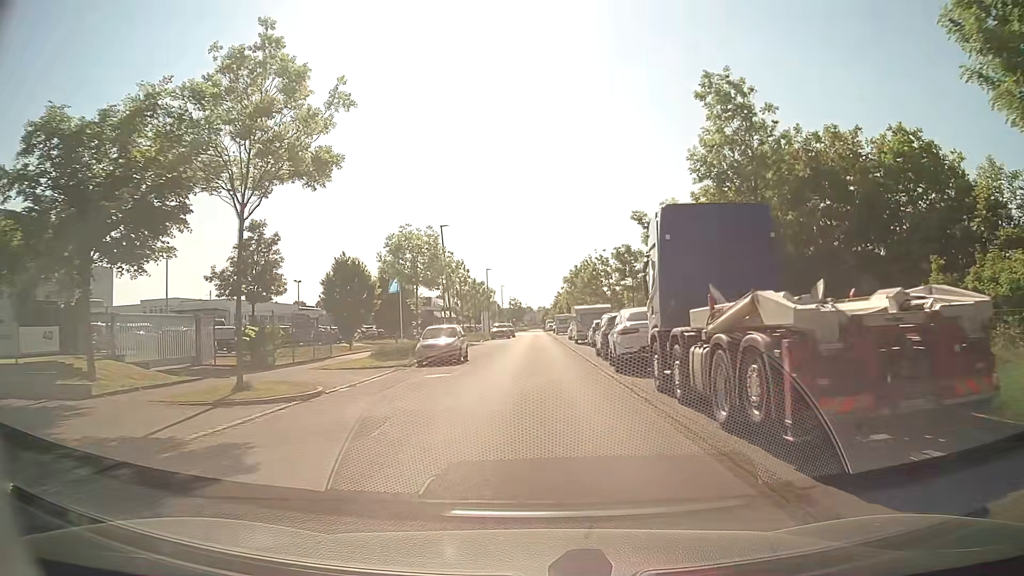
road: residential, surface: asphalt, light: Day
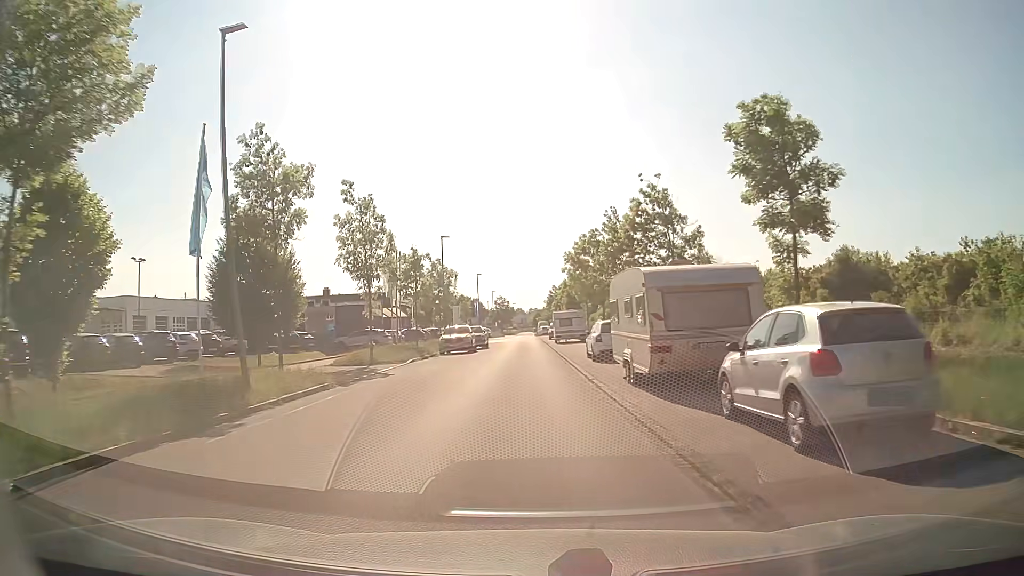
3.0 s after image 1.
(+0.4, +30.2) m; +1°
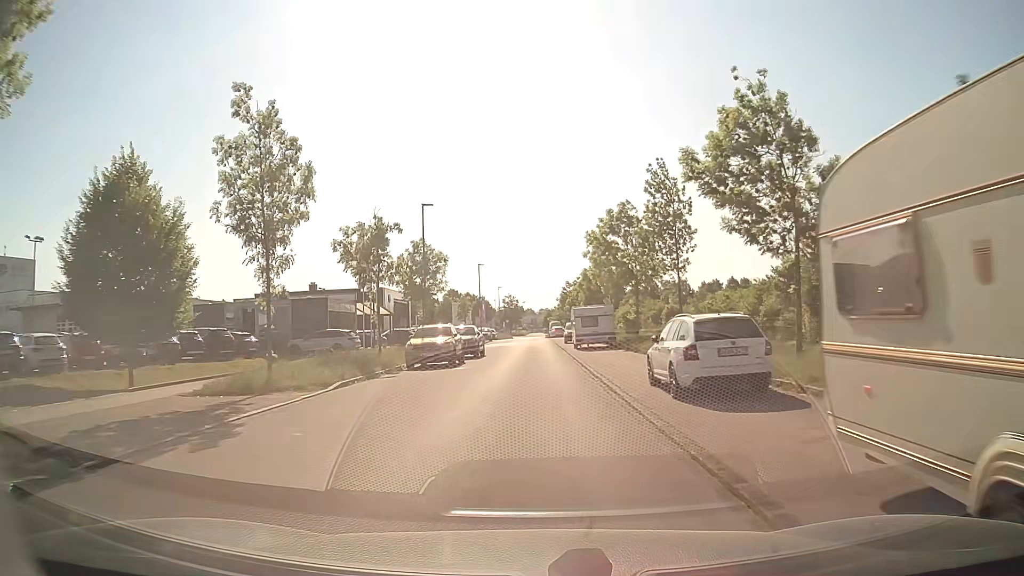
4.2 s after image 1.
(-0.2, +12.5) m; -1°
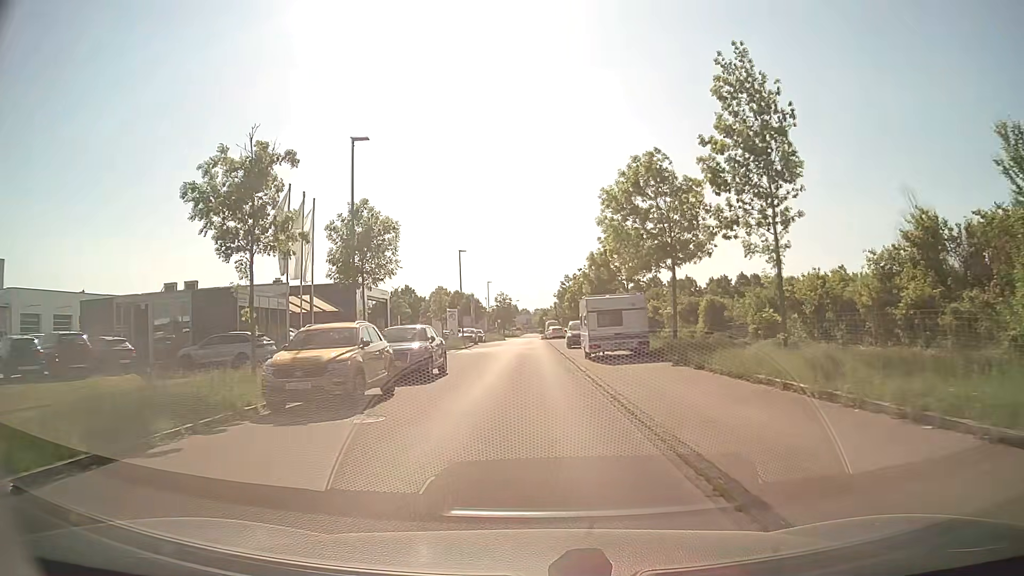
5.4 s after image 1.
(0.0, +12.7) m; 0°
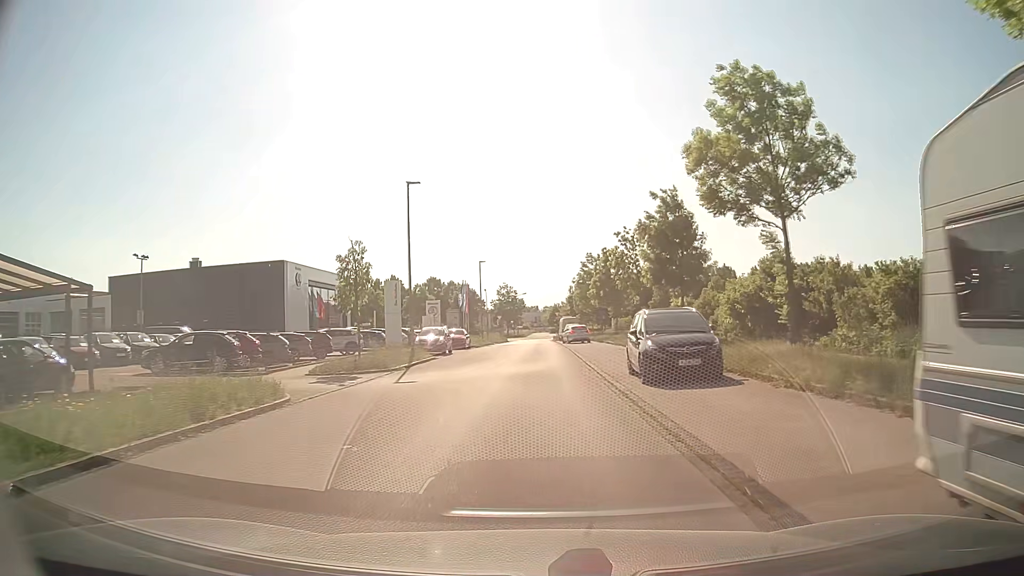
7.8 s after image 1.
(-0.3, +26.0) m; -1°
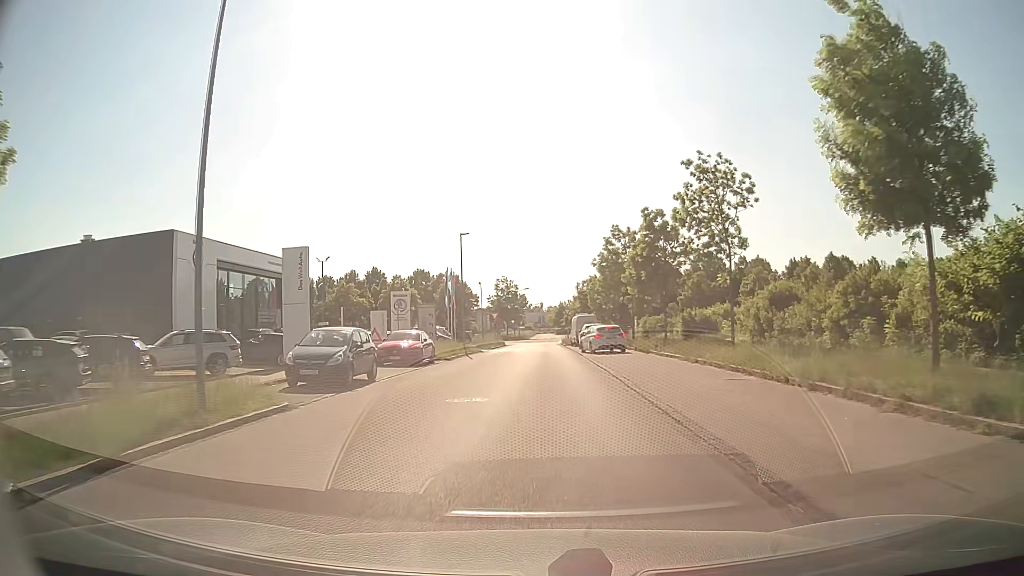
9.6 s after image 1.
(-0.2, +19.3) m; -1°
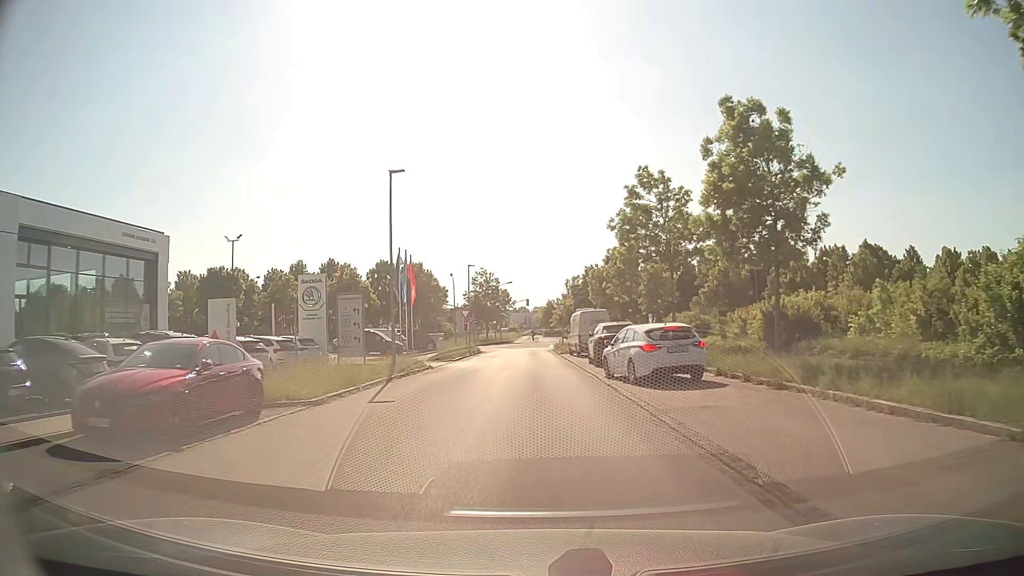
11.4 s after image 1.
(+0.1, +18.6) m; +1°
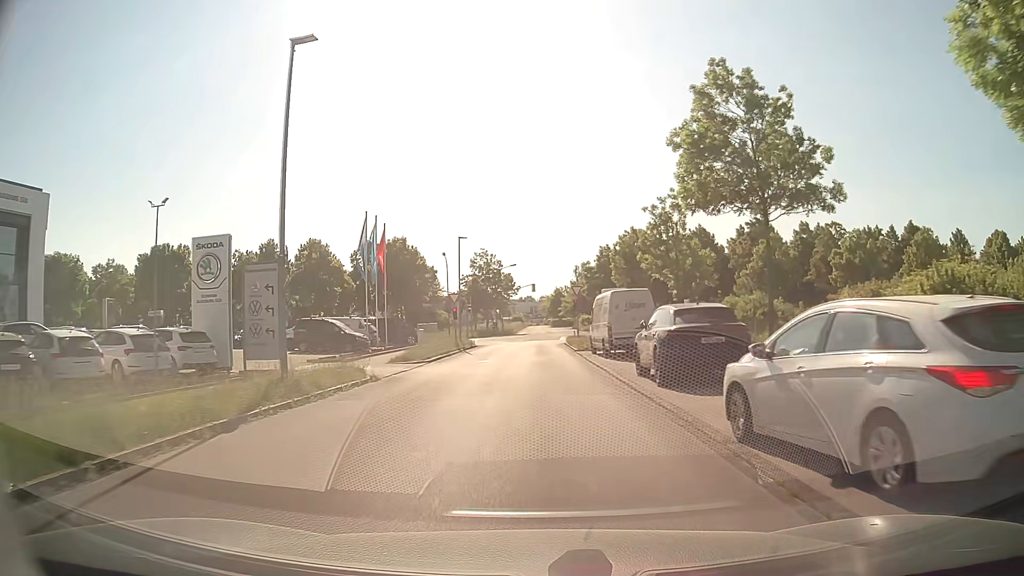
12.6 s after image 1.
(-0.1, +12.0) m; -1°
